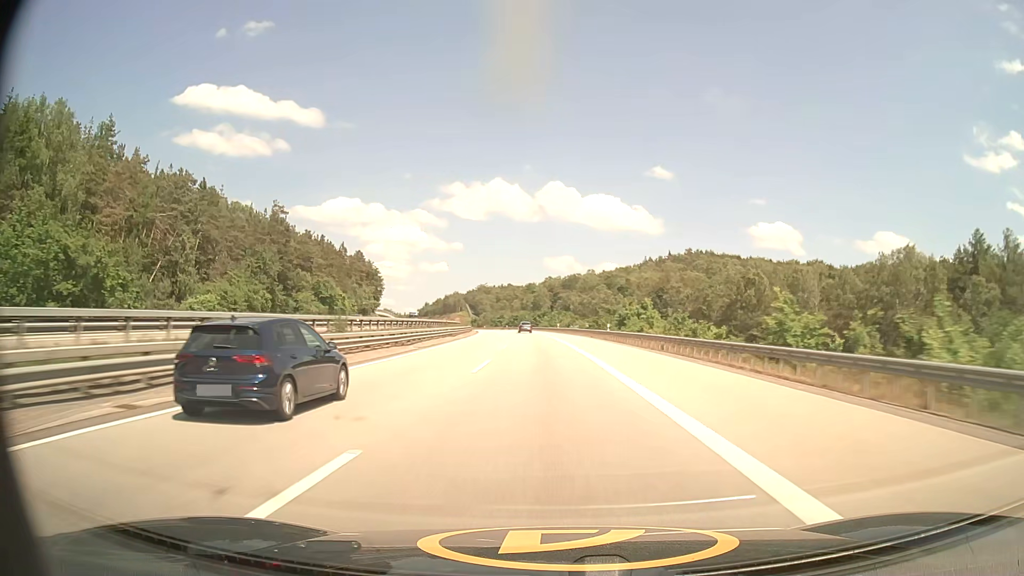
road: motorway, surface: asphalt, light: Day
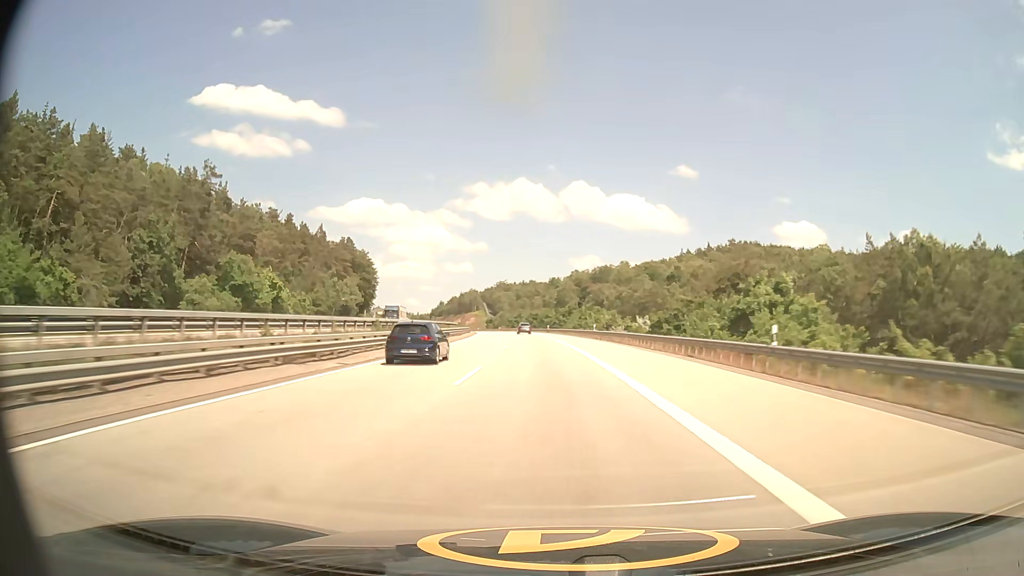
(-0.7, +39.8) m; -2°
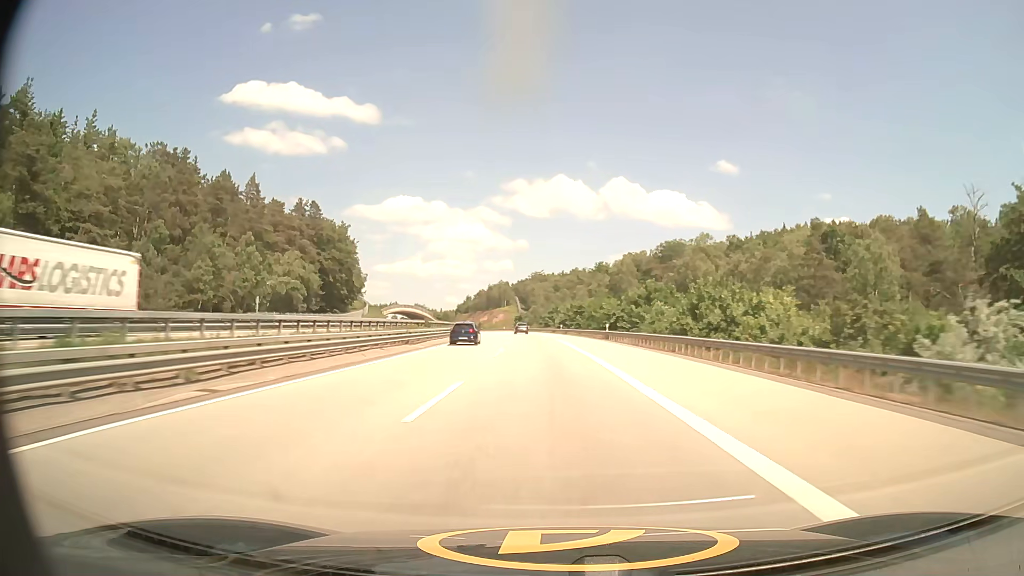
(-1.8, +59.3) m; -4°
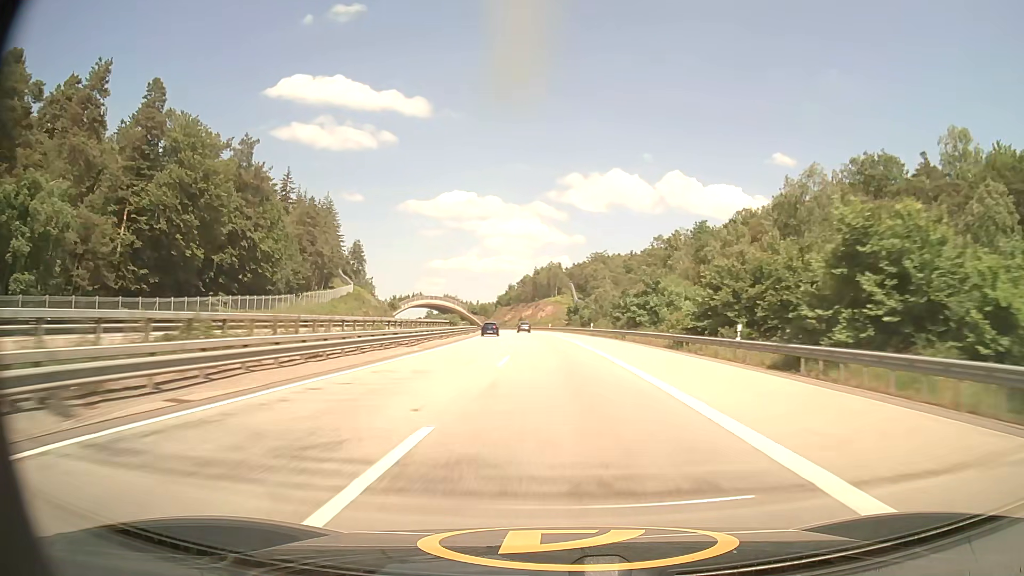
(-3.1, +78.2) m; -5°
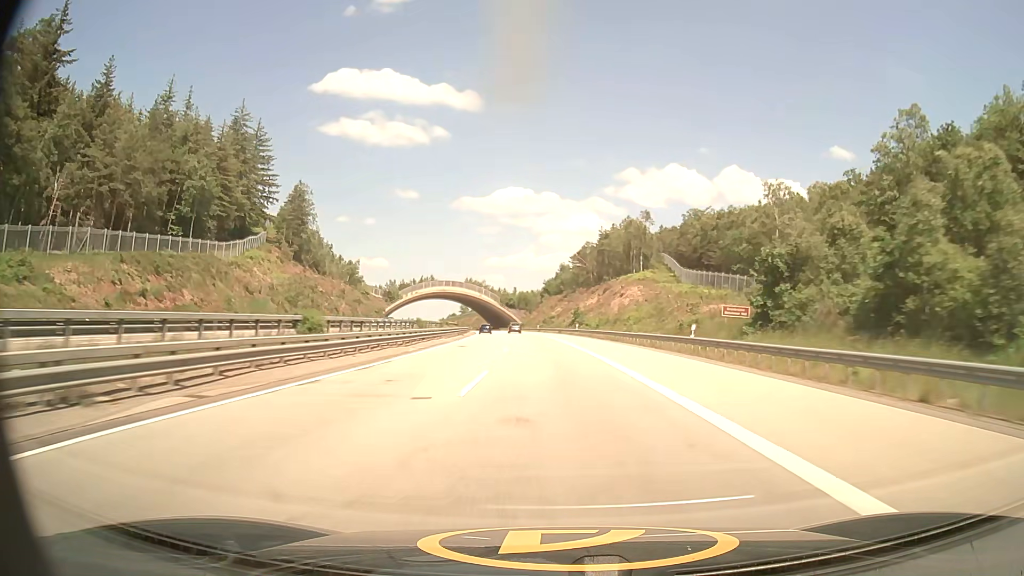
(-4.1, +97.5) m; -5°
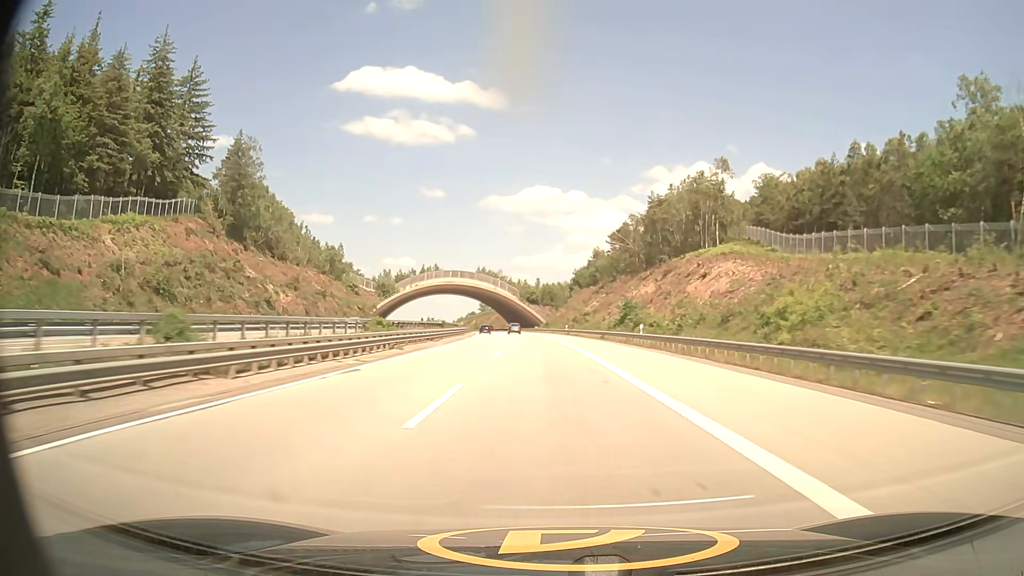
(-0.8, +39.1) m; -2°
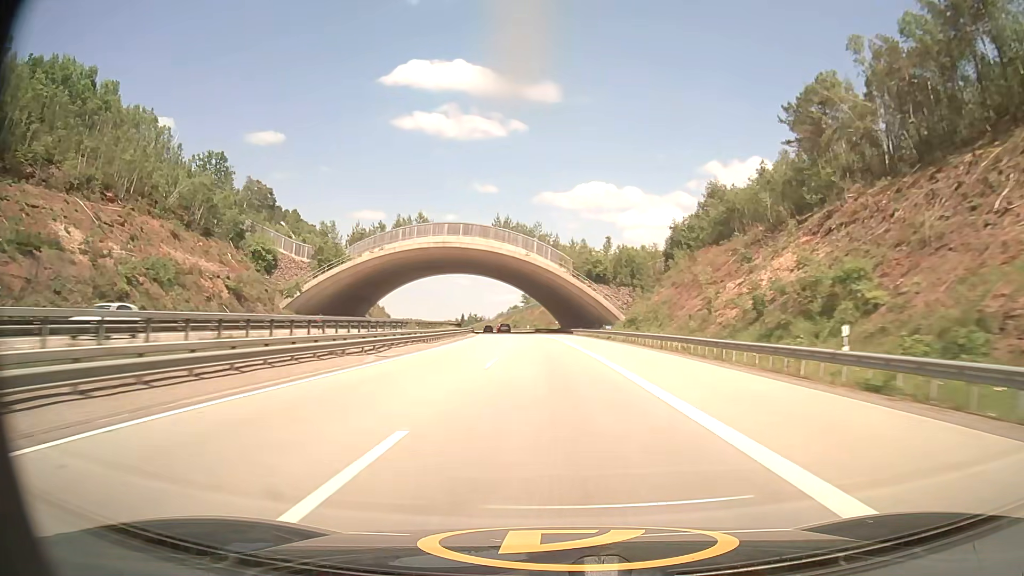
(-3.4, +78.5) m; -5°
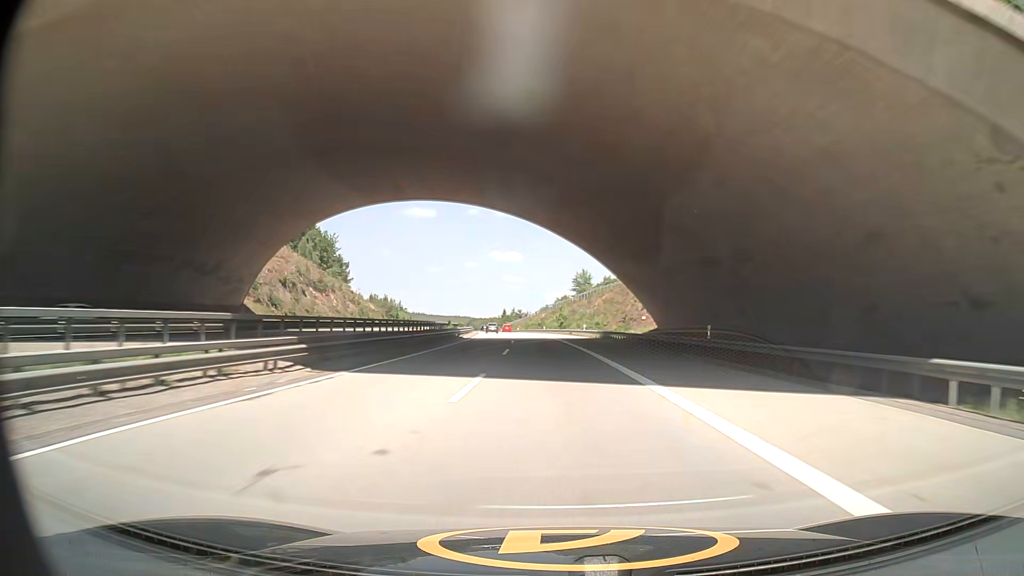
(-3.3, +79.9) m; -4°
(0, +10) (0, +20) (-1, +30) (-1, +40) (-1, +50) (-1, +60) (-2, +70) (-3, +80) (-3, +90) (-4, +100) m
